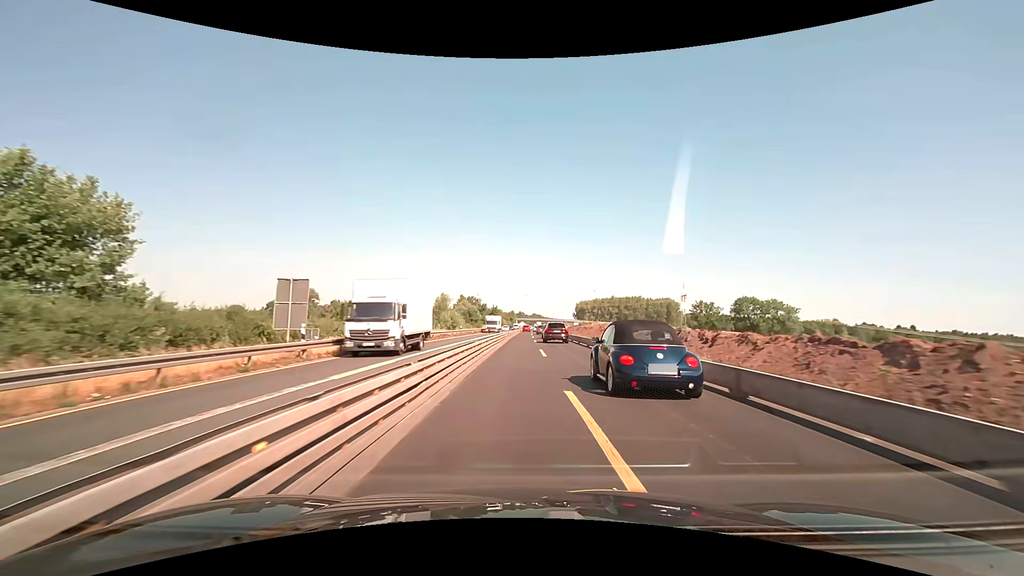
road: motorway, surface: asphalt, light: Day
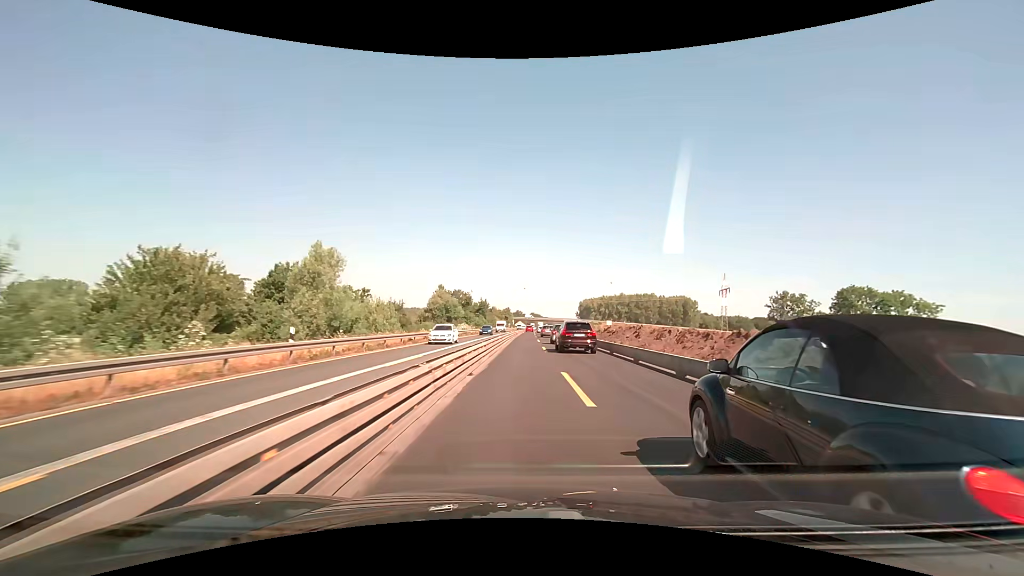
(-0.1, +49.9) m; 0°
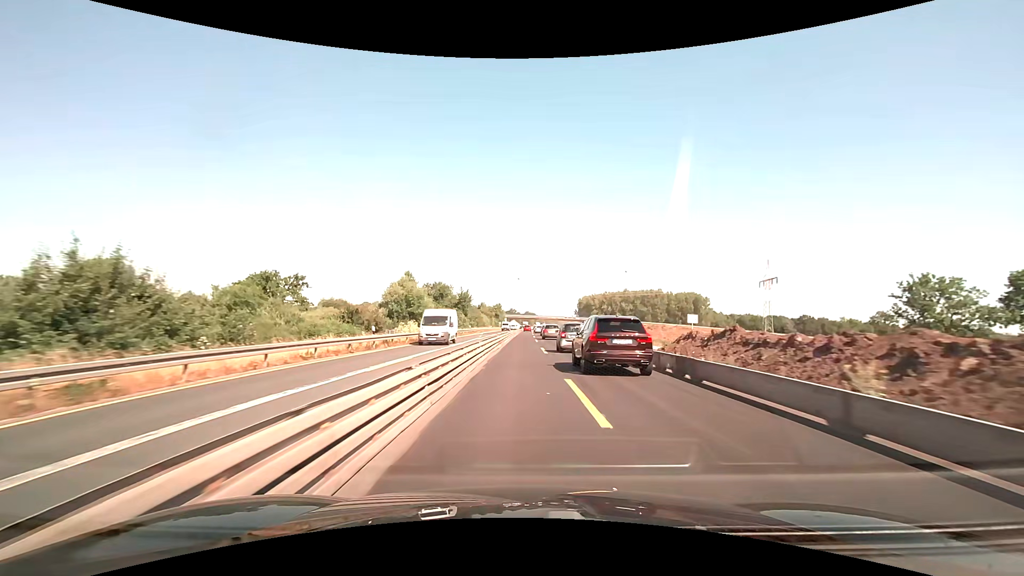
(+0.4, +37.8) m; +1°
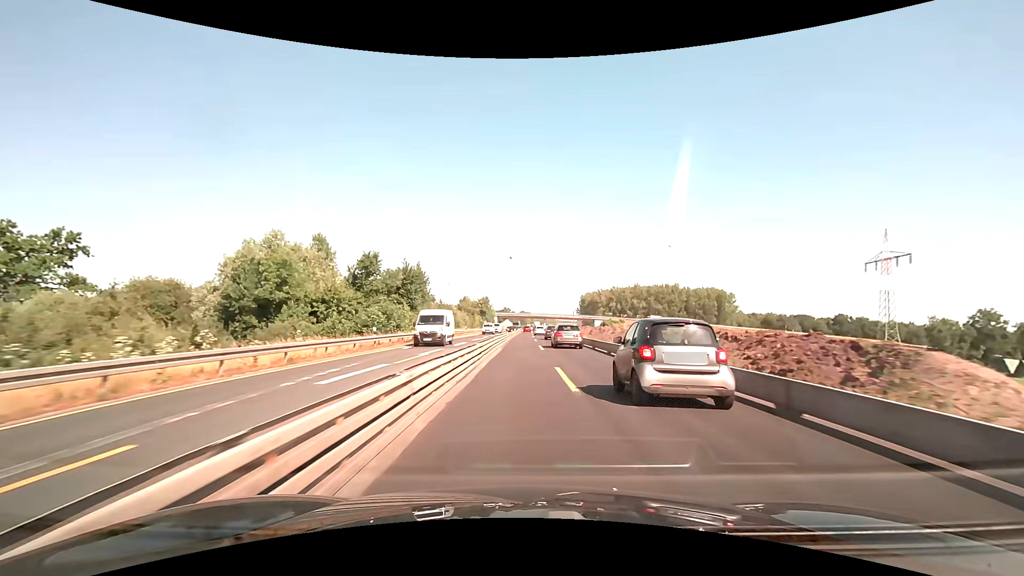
(+0.2, +50.6) m; 0°
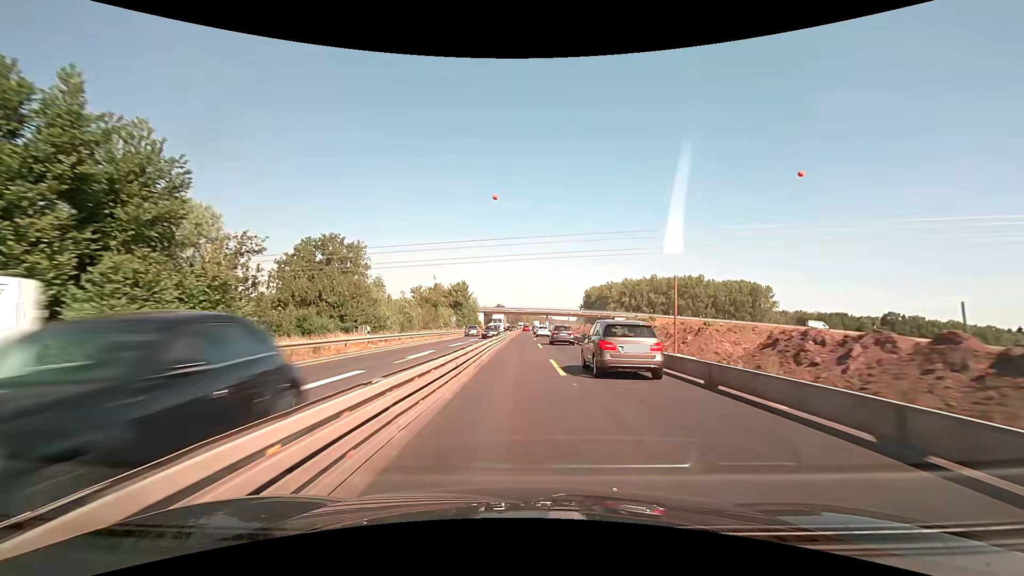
(+0.3, +50.7) m; +1°
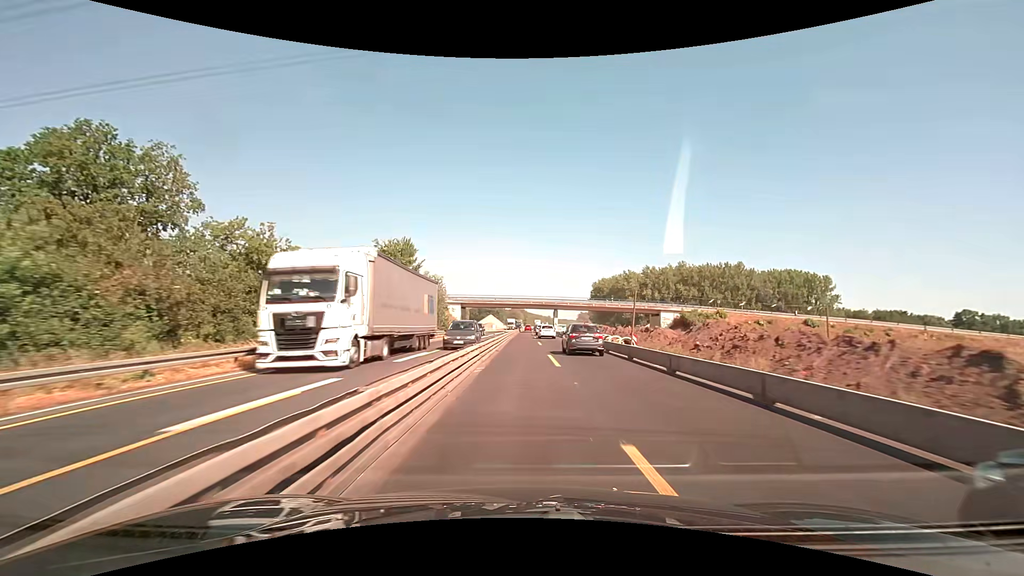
(0.0, +50.8) m; 0°
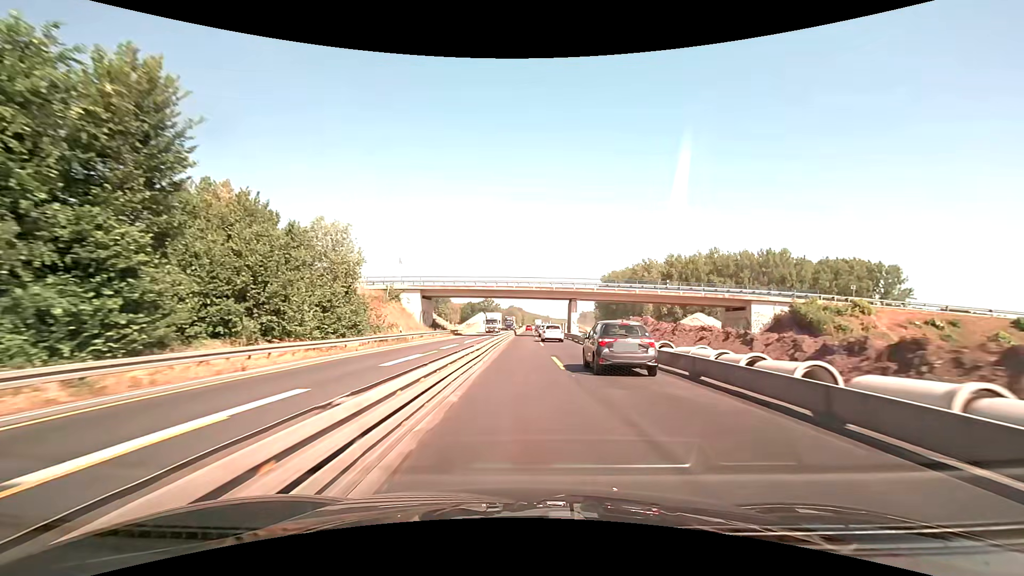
(+0.1, +38.1) m; 0°
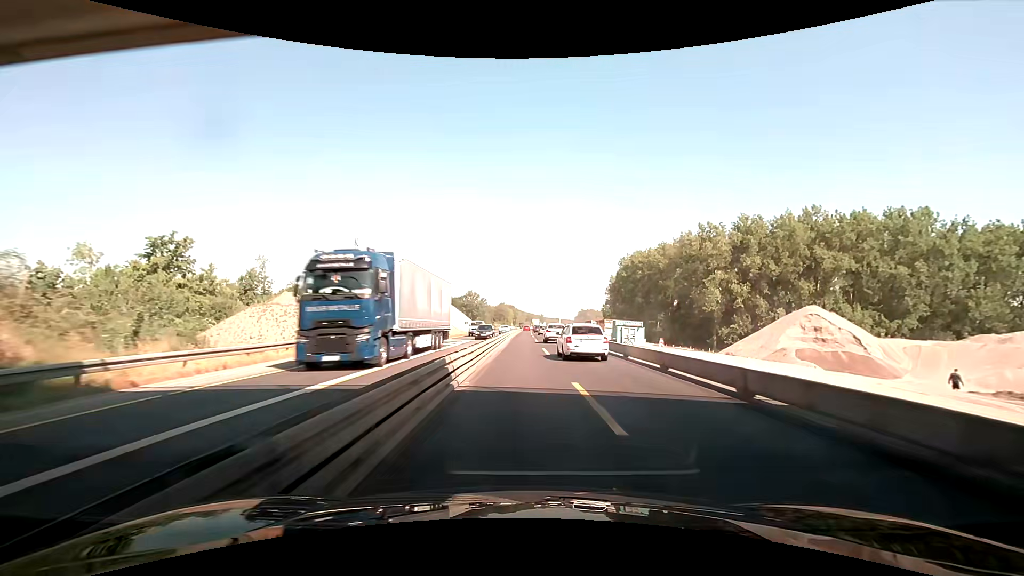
(+0.3, +63.5) m; 0°
(0, +10) (0, +20) (0, +30) (0, +40) (0, +50) (0, +60) (0, +70) (+1, +80) (+1, +90) (+1, +100) m
